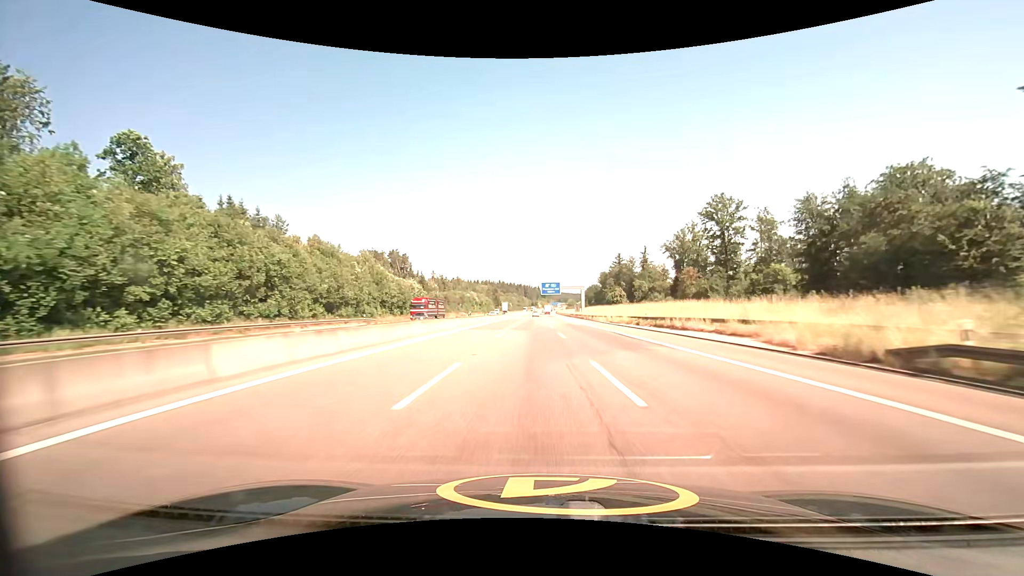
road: motorway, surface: asphalt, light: Day
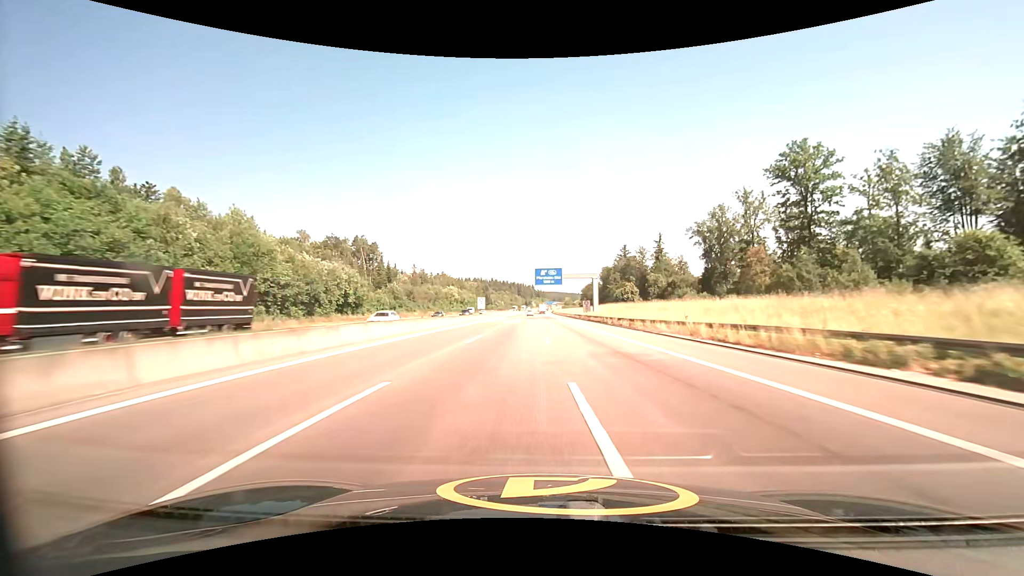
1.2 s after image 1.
(+0.1, +39.5) m; +1°
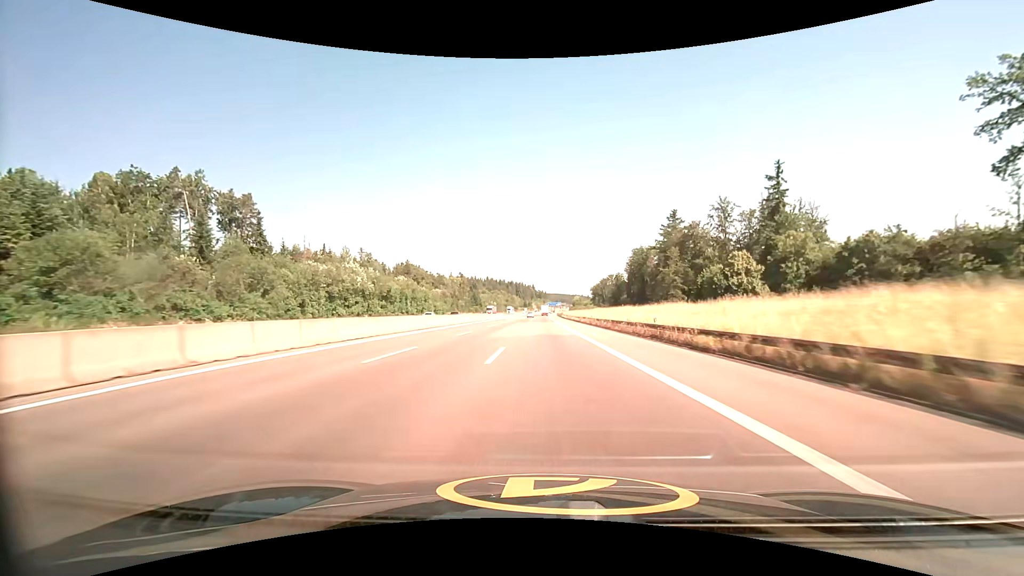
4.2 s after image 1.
(+0.4, +97.4) m; 0°
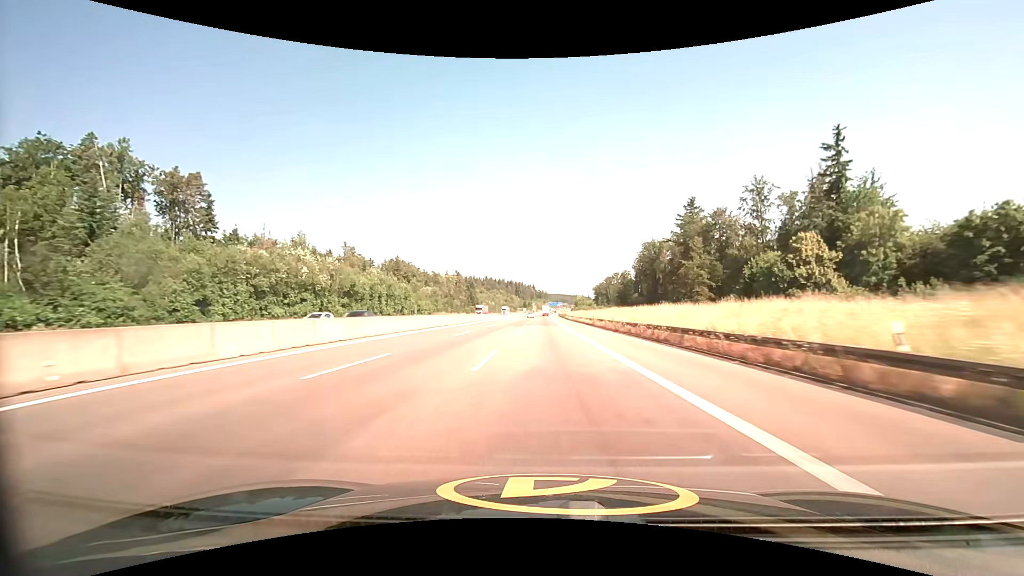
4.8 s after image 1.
(0.0, +19.5) m; 0°
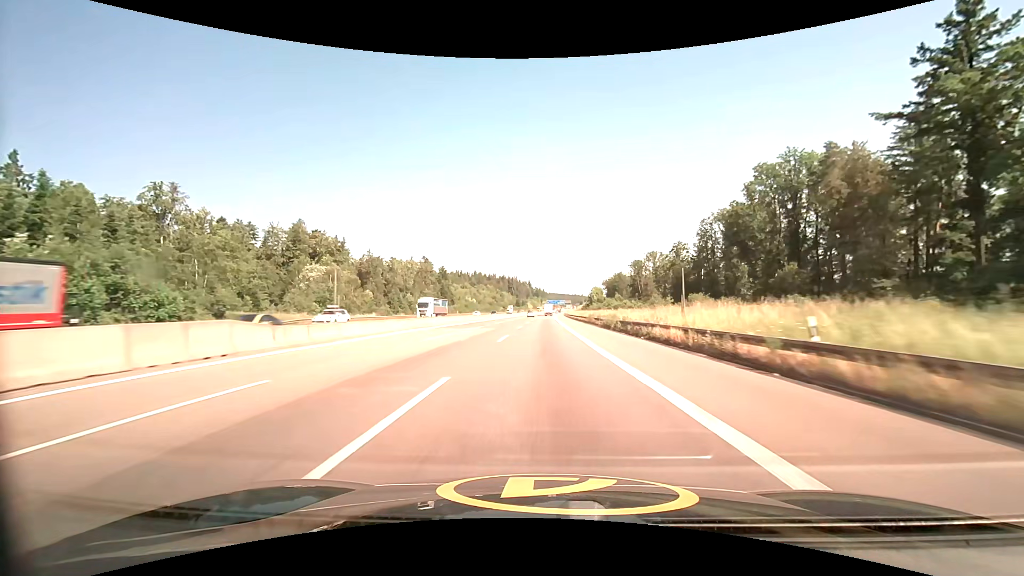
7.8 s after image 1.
(+0.2, +97.5) m; 0°
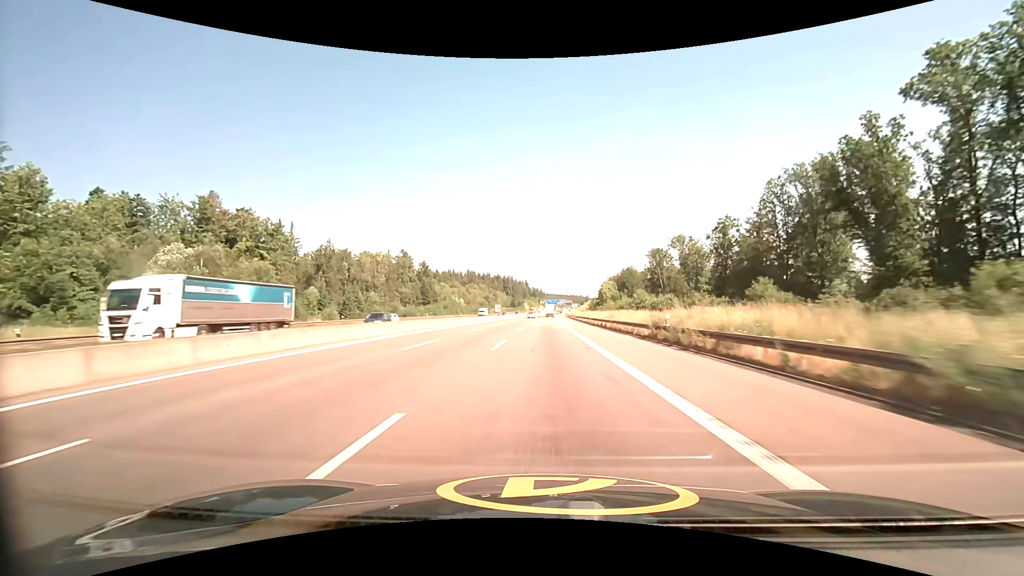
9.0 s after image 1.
(+0.2, +38.9) m; 0°
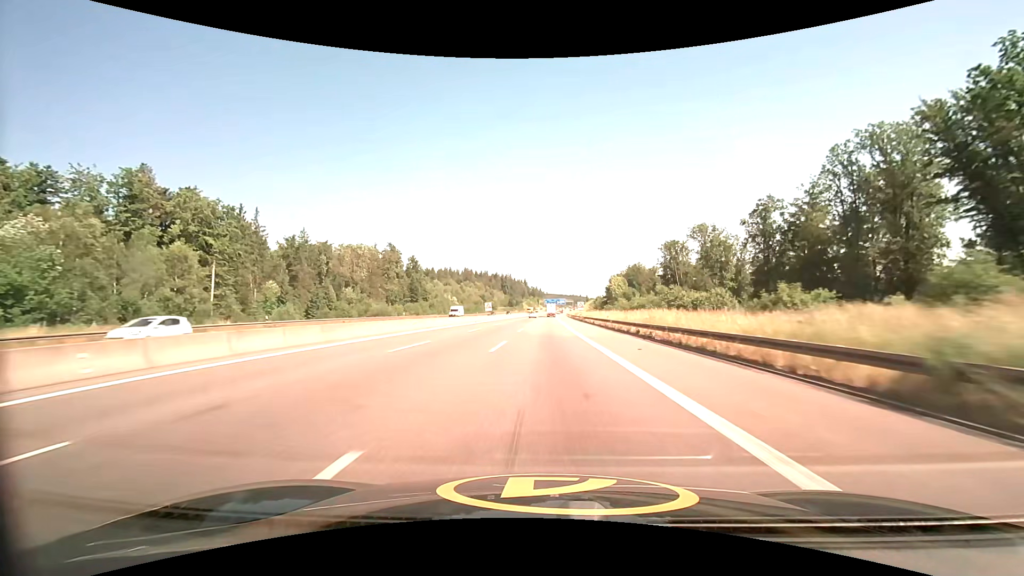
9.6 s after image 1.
(0.0, +19.4) m; 0°
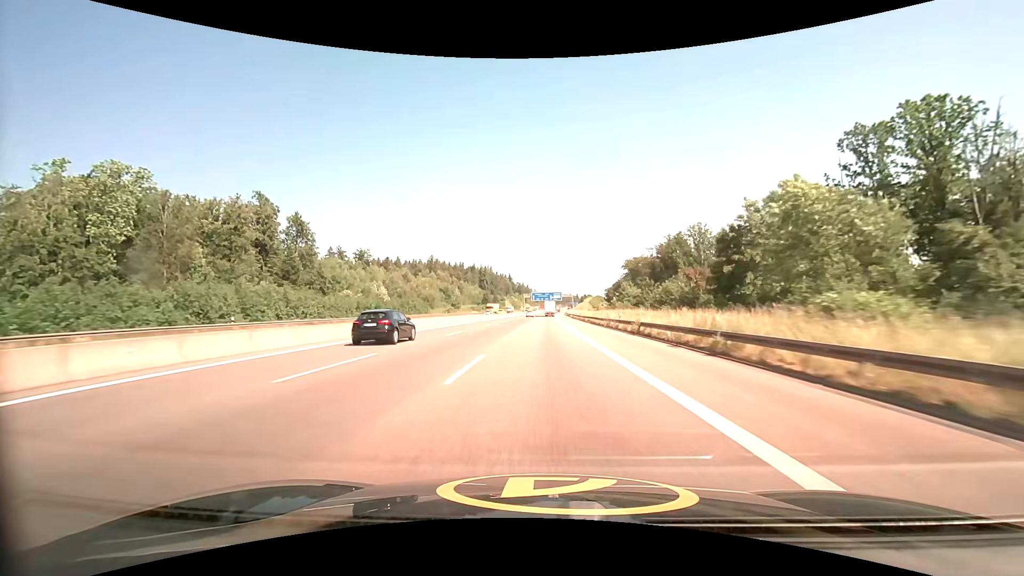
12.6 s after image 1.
(+1.1, +96.6) m; +1°
(0, +10) (0, +20) (0, +30) (0, +40) (0, +50) (0, +60) (+1, +70) (+1, +80) (+1, +90) (+1, +100) m
